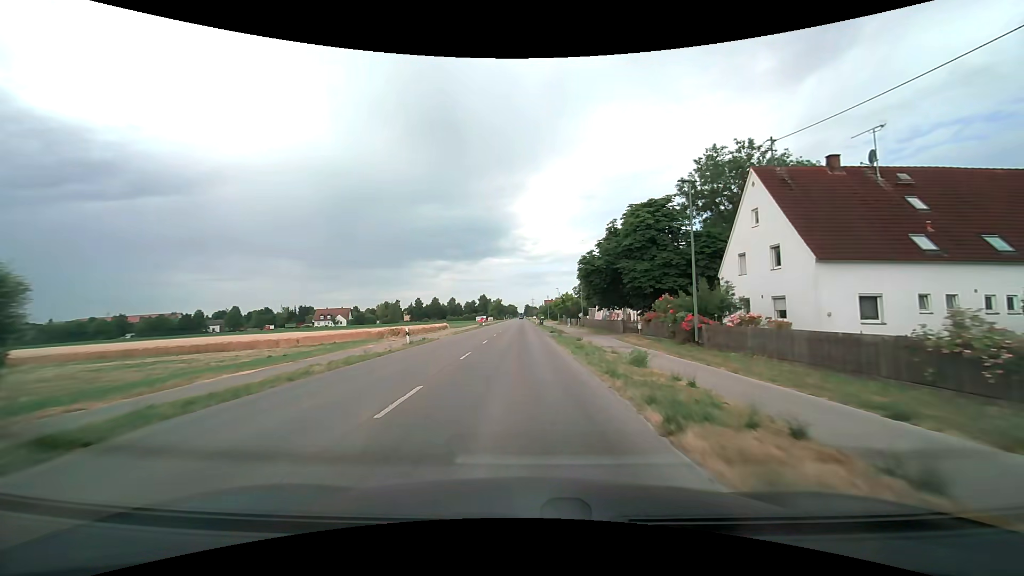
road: tertiary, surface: asphalt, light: Day
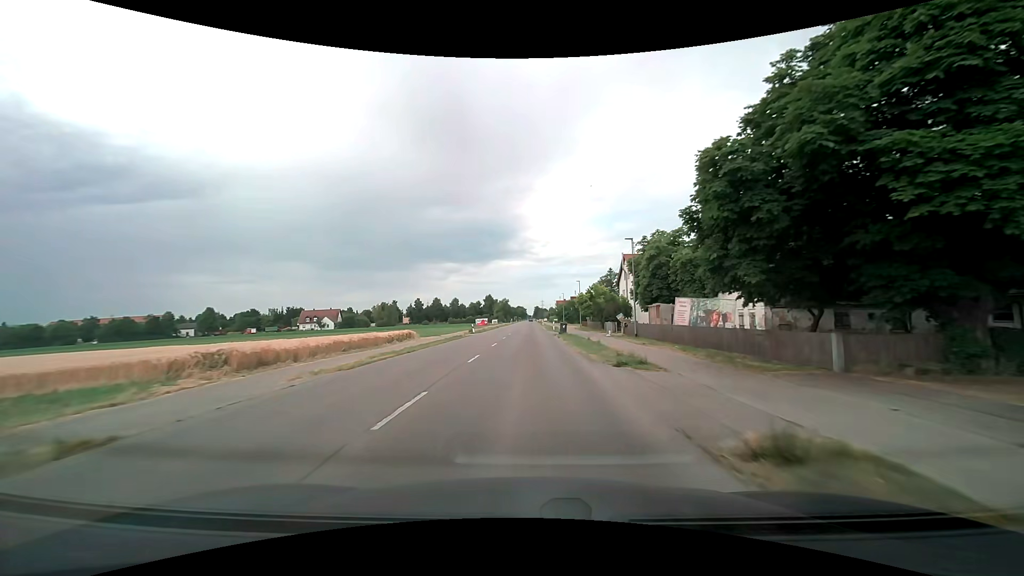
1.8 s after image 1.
(-0.2, +27.8) m; -1°
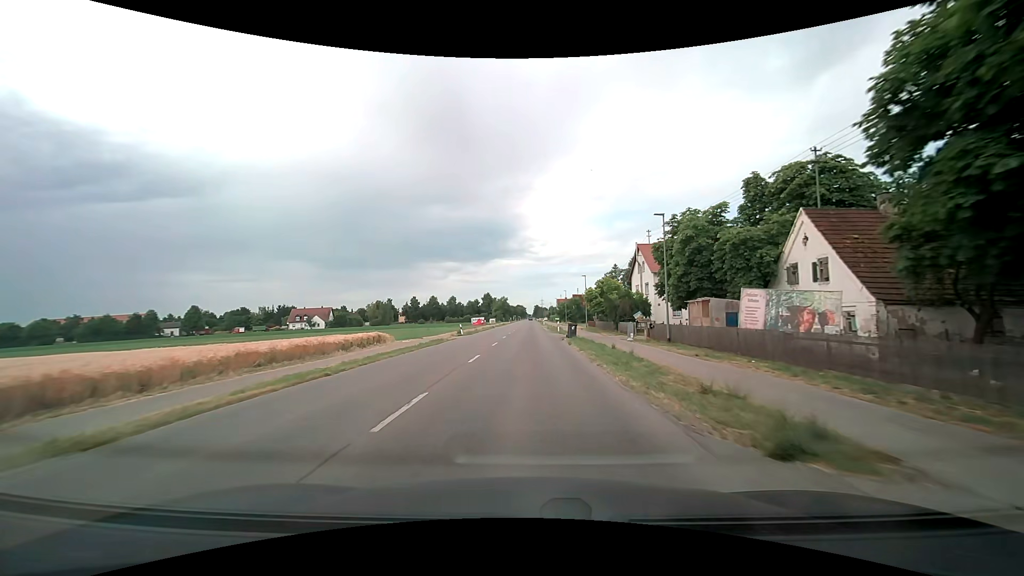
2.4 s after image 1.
(0.0, +9.2) m; 0°
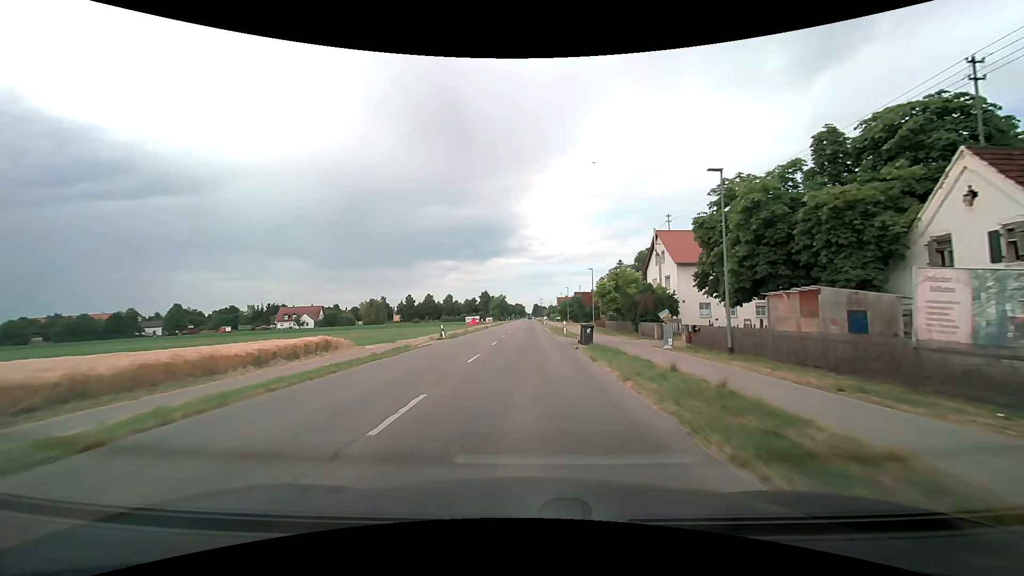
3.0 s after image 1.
(0.0, +9.2) m; 0°
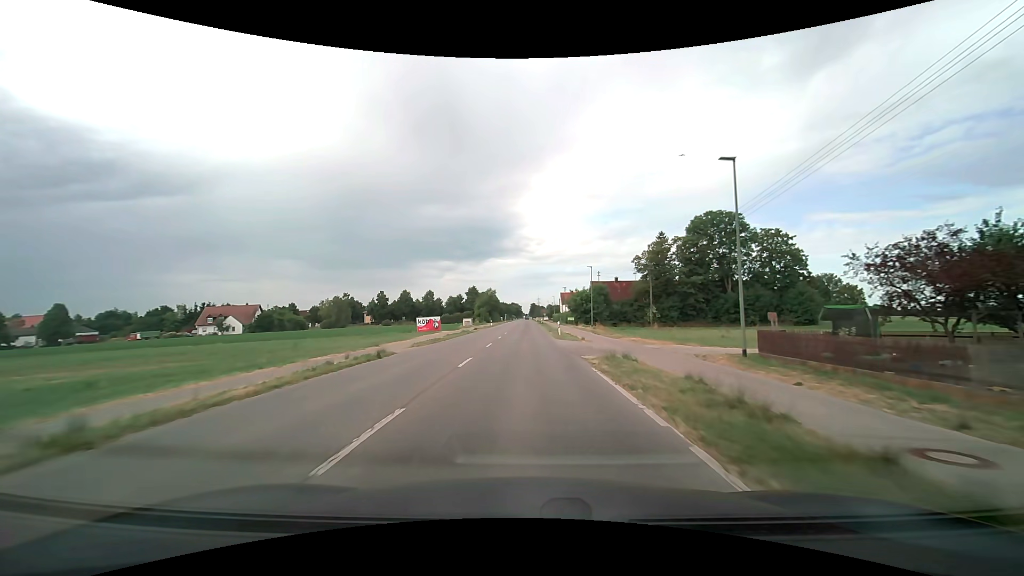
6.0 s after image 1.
(+0.3, +46.4) m; 0°
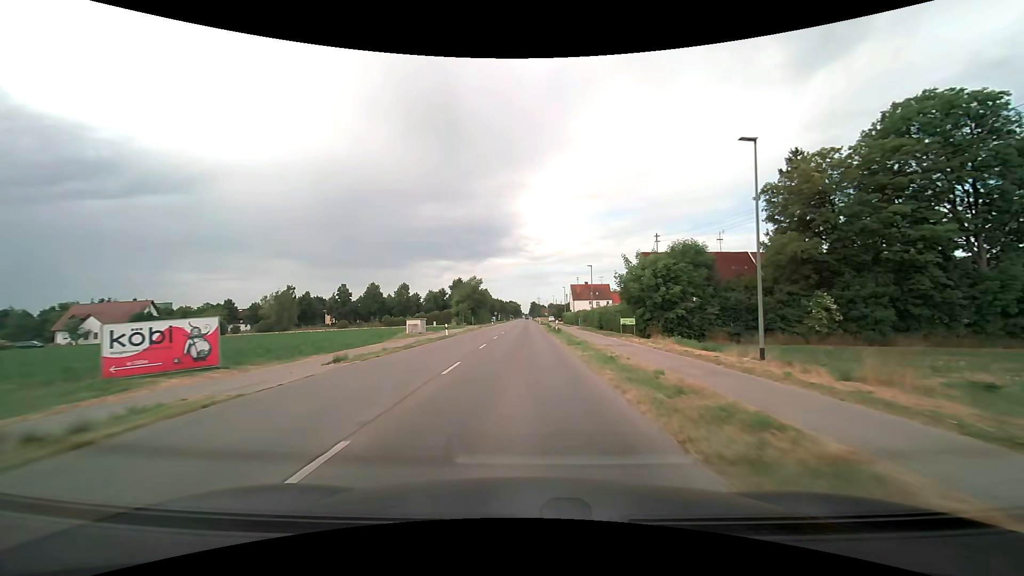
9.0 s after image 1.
(0.0, +46.9) m; 0°
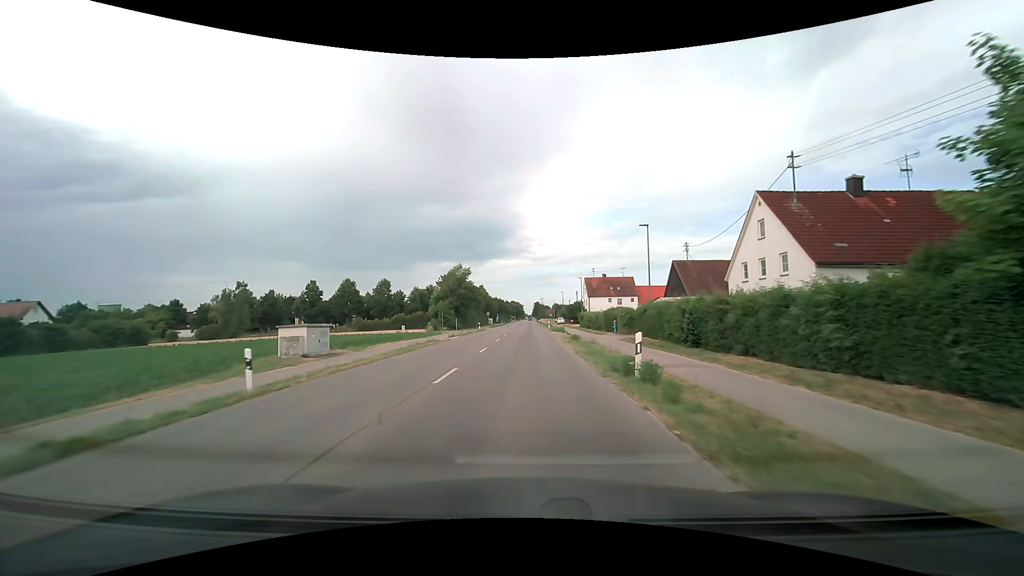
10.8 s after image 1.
(-0.1, +28.5) m; 0°
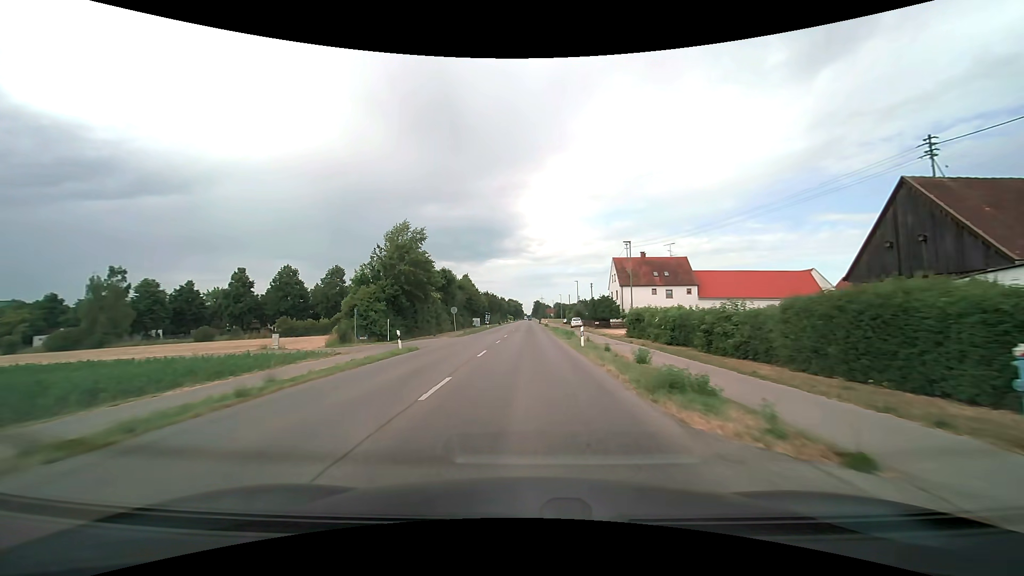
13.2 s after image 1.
(-0.1, +38.3) m; 0°
(0, +10) (0, +20) (0, +30) (0, +40) (0, +50) (0, +60) (0, +70) (0, +80) (0, +90) (0, +100) m
